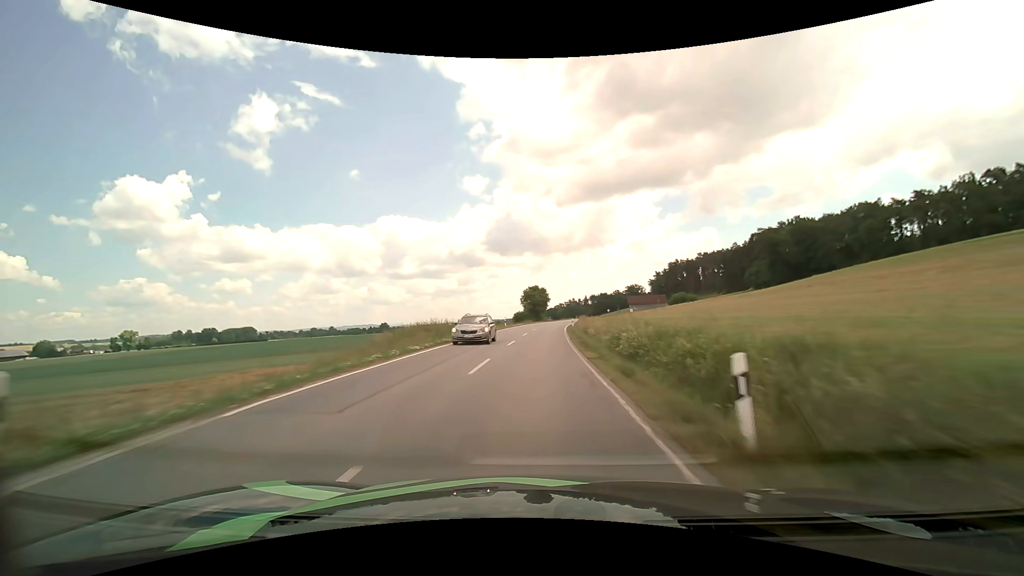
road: secondary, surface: asphalt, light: Day
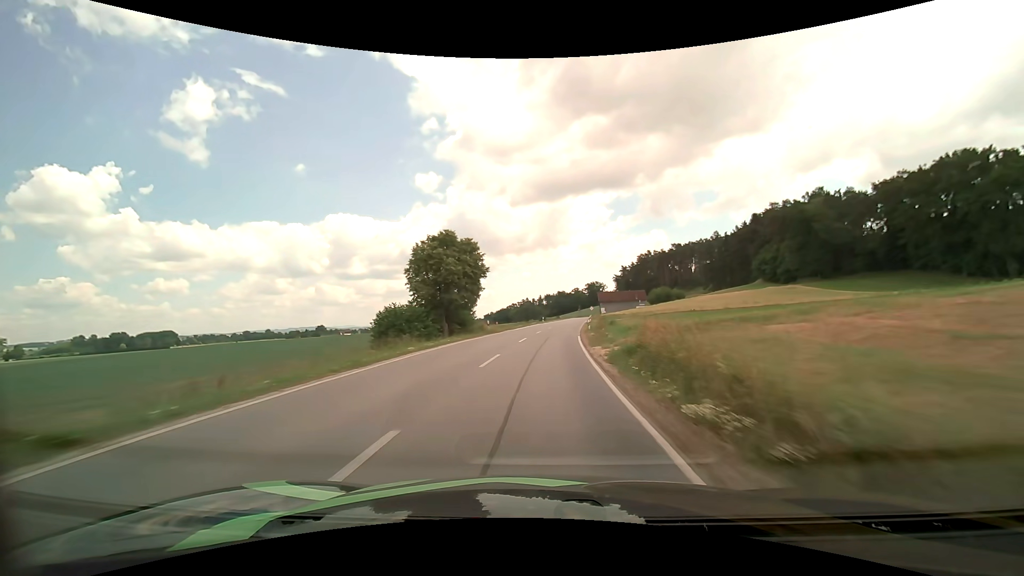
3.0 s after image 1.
(+2.6, +66.7) m; +5°
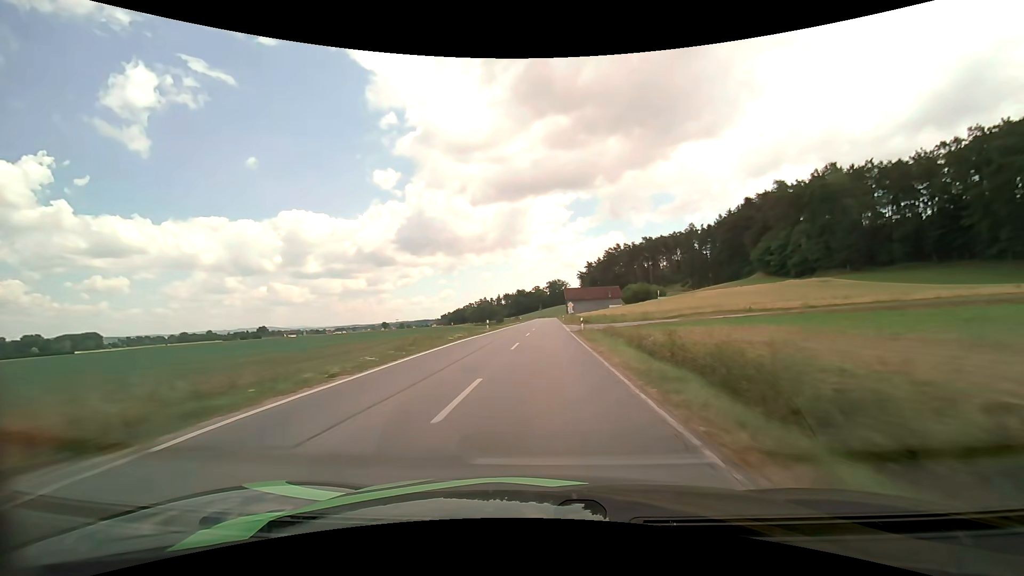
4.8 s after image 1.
(+1.6, +39.9) m; +5°
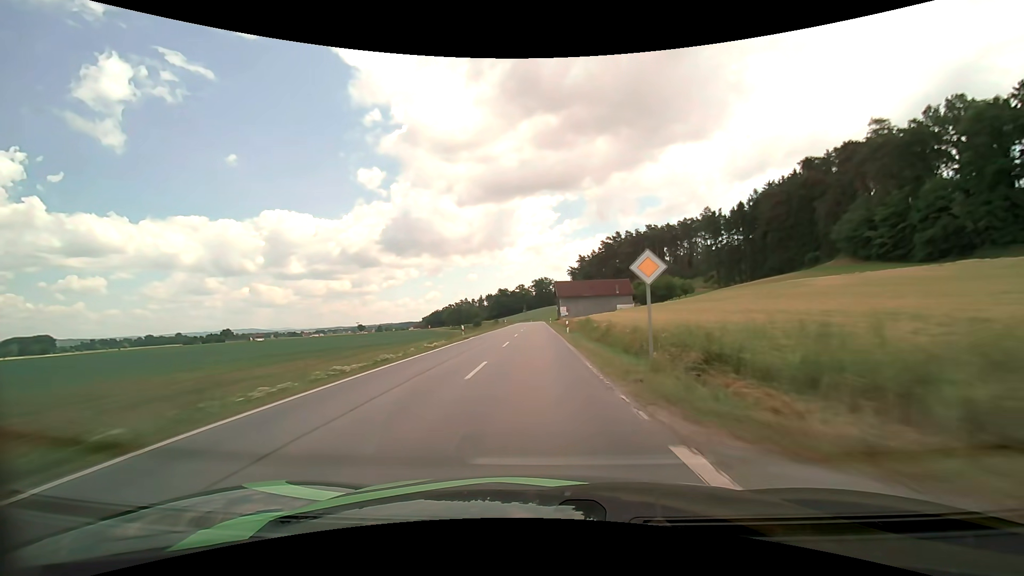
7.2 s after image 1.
(+1.5, +53.3) m; +2°
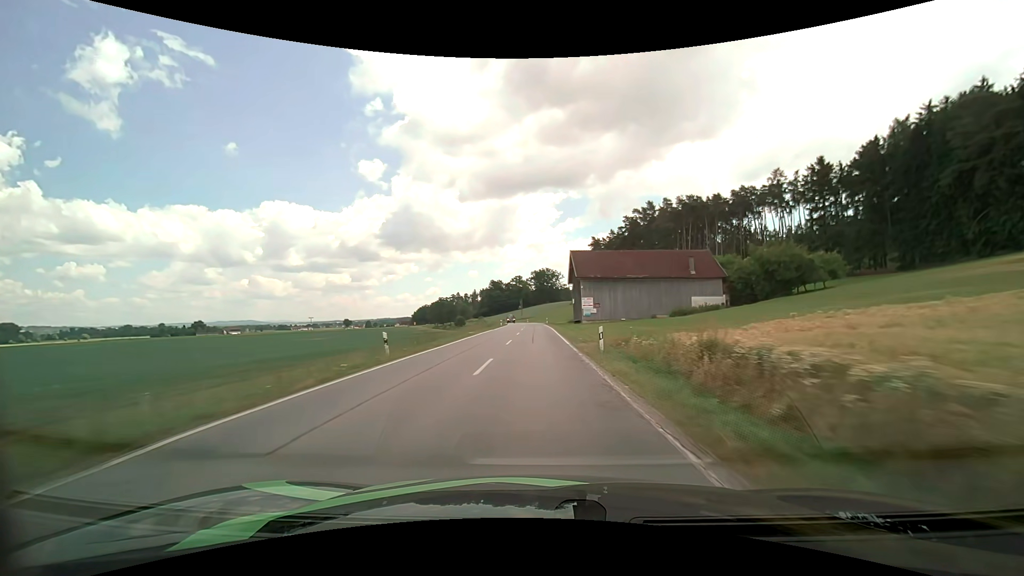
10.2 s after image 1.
(-0.1, +67.9) m; 0°
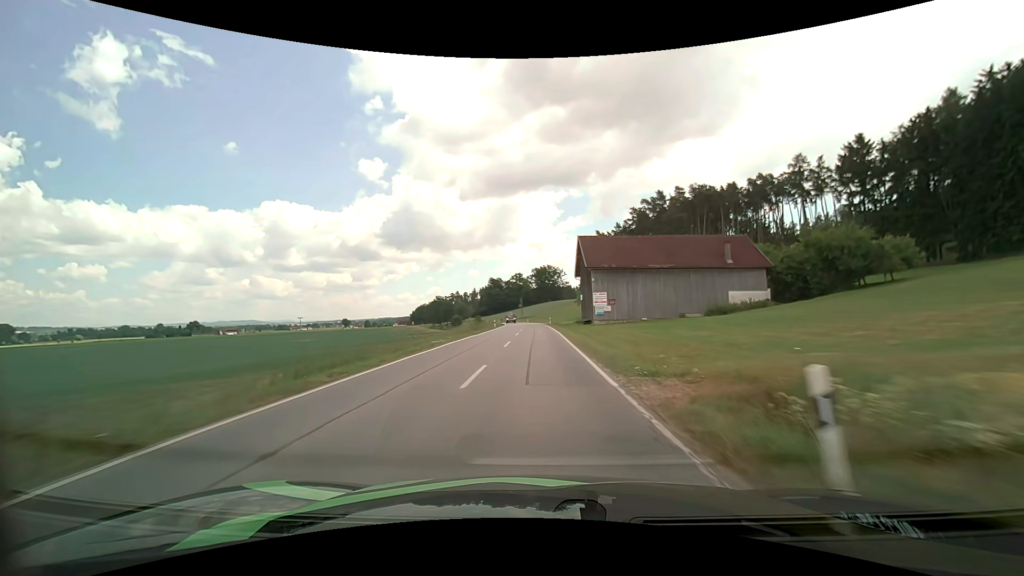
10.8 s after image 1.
(0.0, +13.6) m; 0°
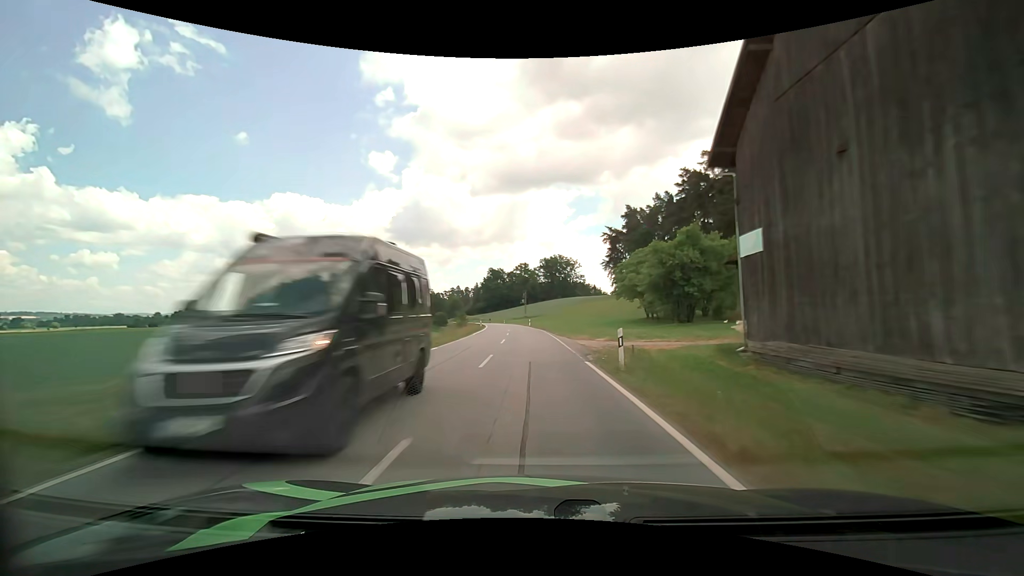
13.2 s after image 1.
(-0.5, +53.8) m; -1°
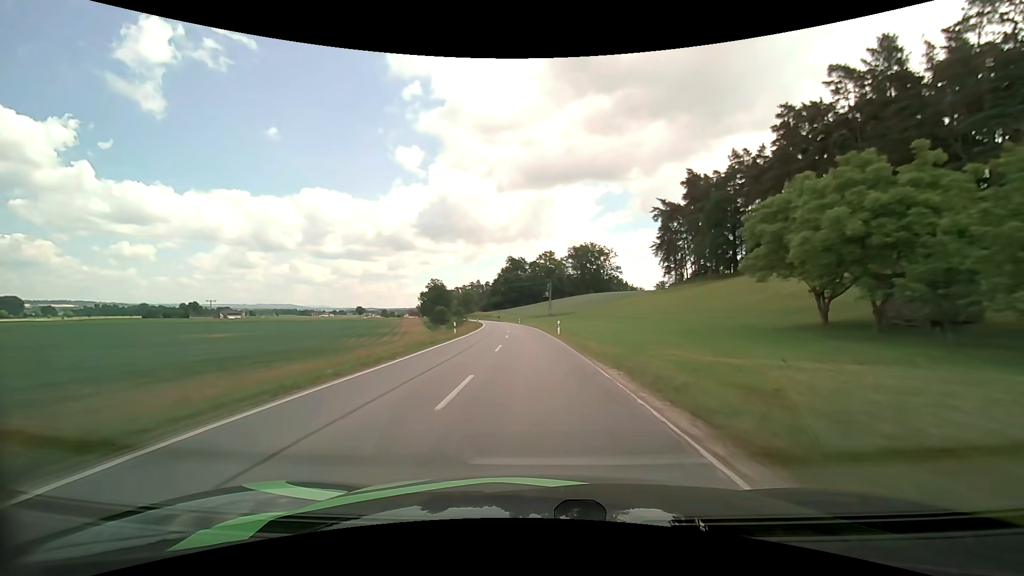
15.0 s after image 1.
(-0.9, +39.9) m; -3°
(0, +10) (0, +20) (-1, +30) (-1, +40) (-2, +50) (-2, +60) (-3, +70) (-4, +80) (-5, +90) (-7, +100) m
